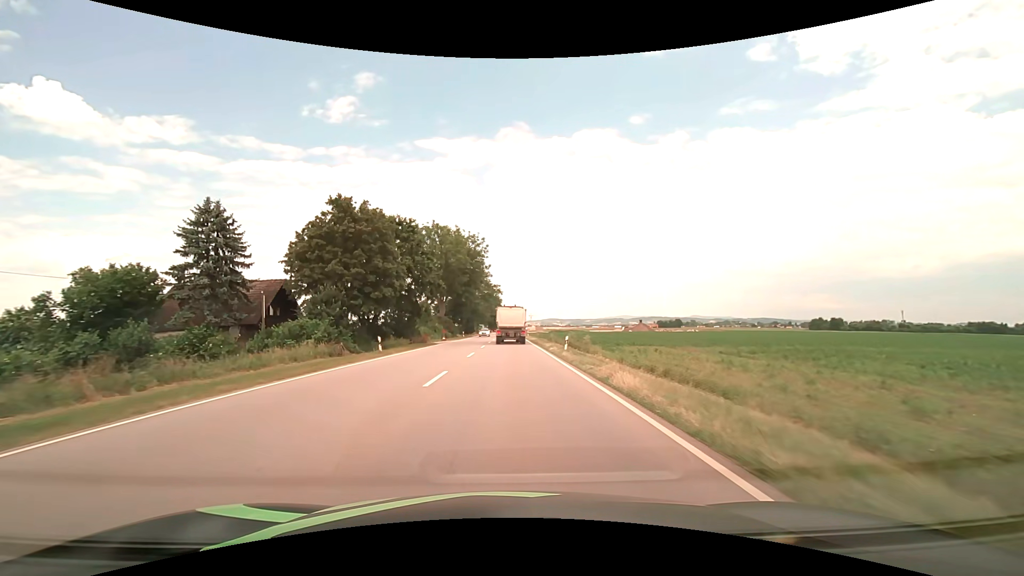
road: primary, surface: asphalt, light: Day
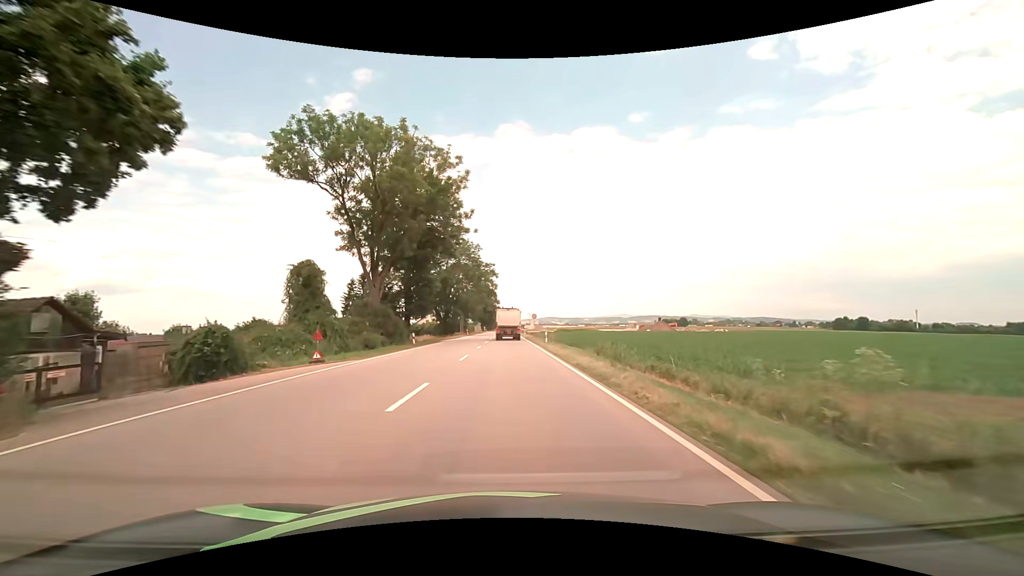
(+0.1, +39.3) m; 0°
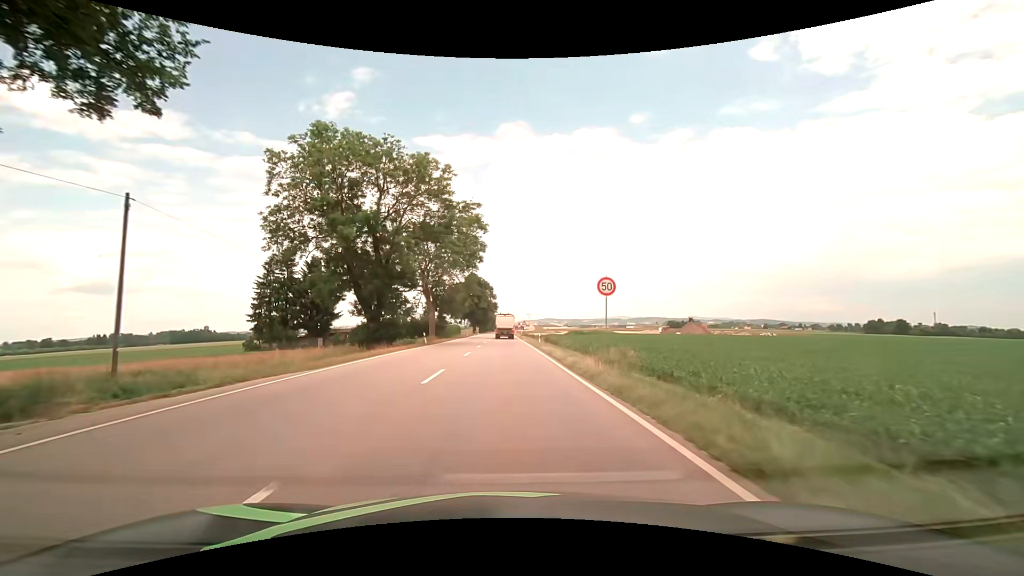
(-0.1, +43.2) m; 0°
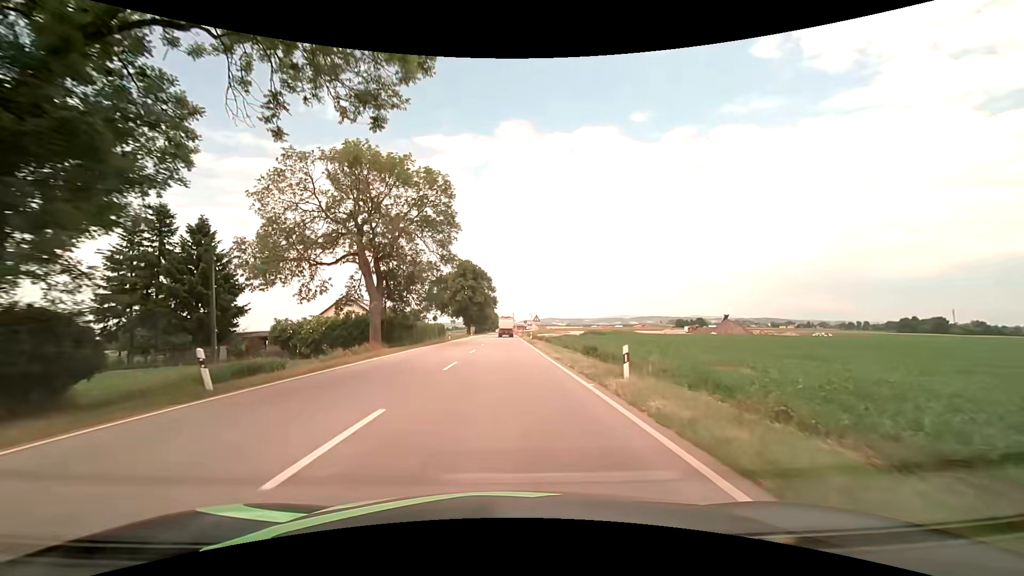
(-0.1, +31.7) m; -1°
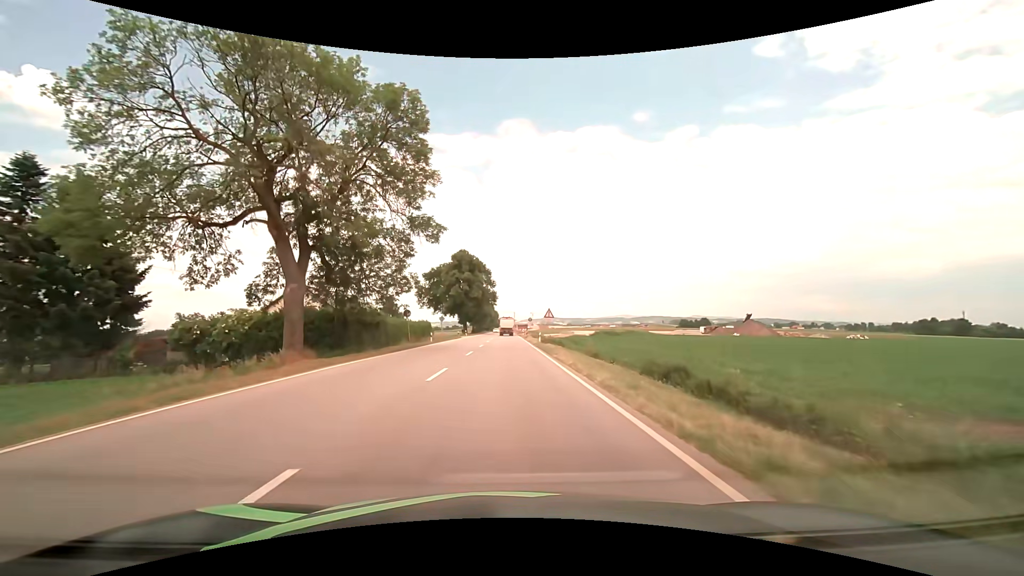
(0.0, +15.5) m; 0°
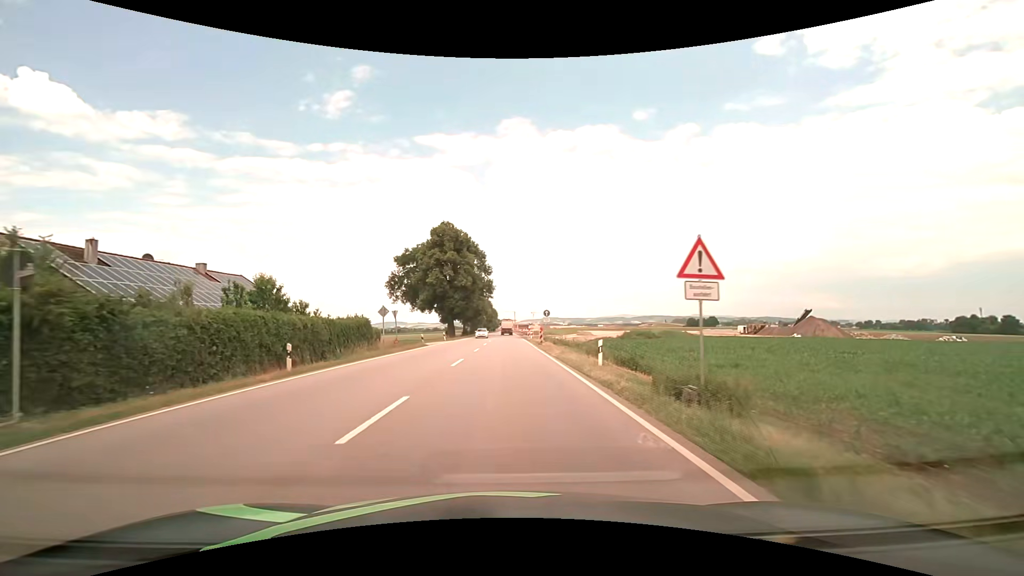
(+0.1, +30.8) m; +1°
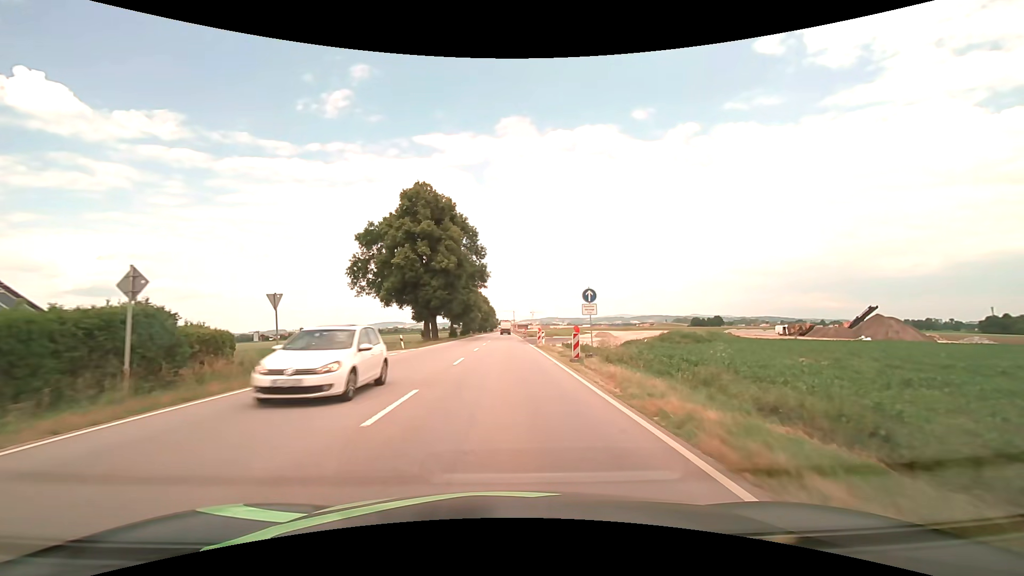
(-0.2, +22.9) m; 0°
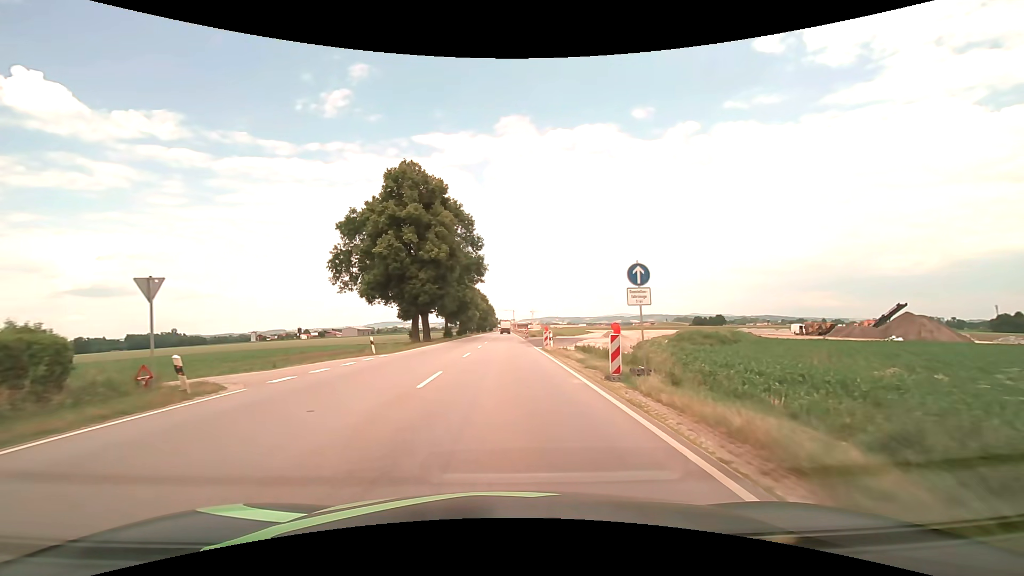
(0.0, +7.6) m; 0°
(0, +10) (0, +20) (0, +30) (0, +40) (0, +50) (0, +60) (0, +70) (0, +80) (0, +90) (0, +100) m
